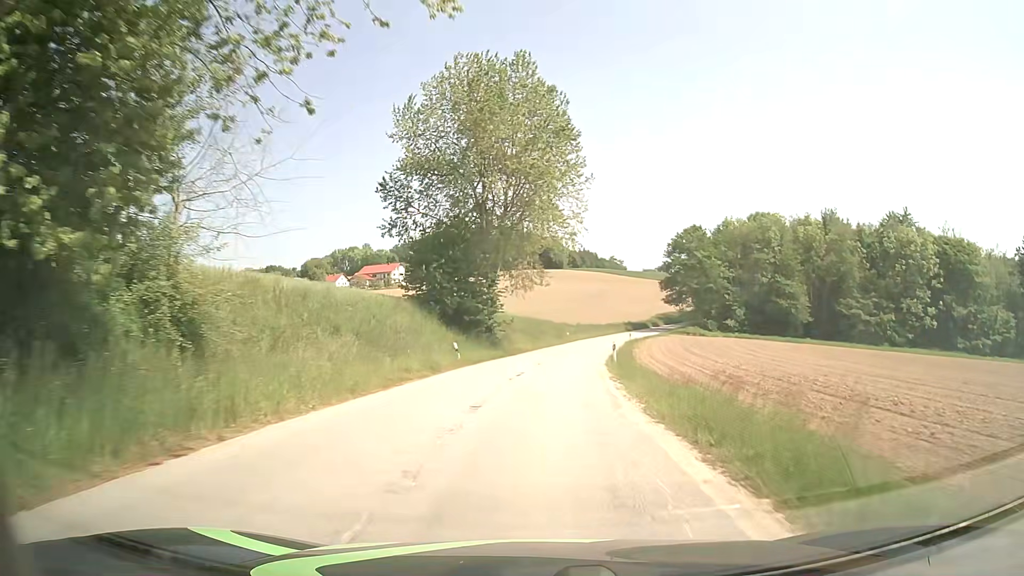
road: unclassified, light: Day
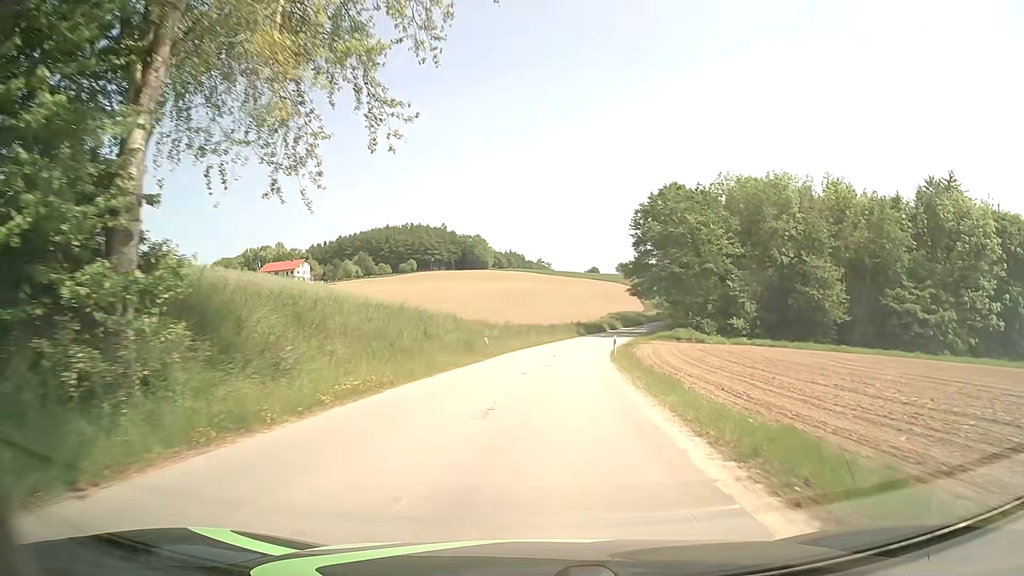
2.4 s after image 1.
(+1.8, +36.5) m; +6°
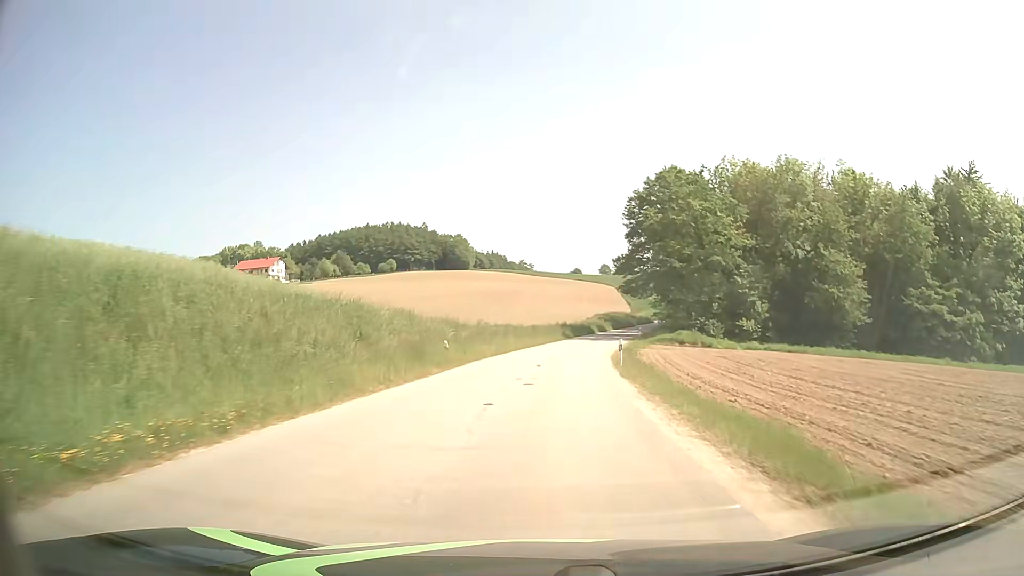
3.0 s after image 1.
(+0.1, +9.2) m; +2°
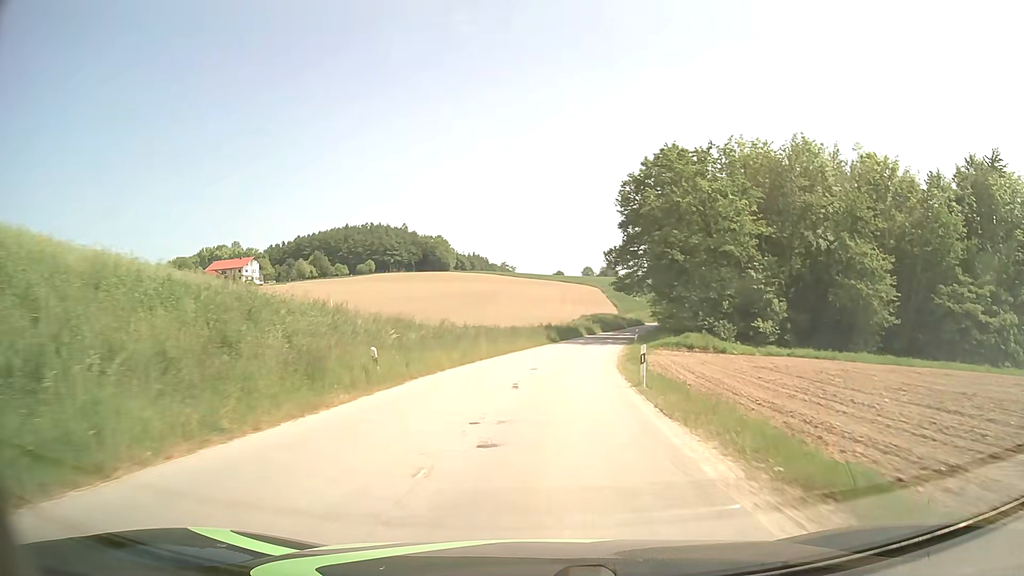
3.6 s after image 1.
(+0.1, +9.2) m; +1°
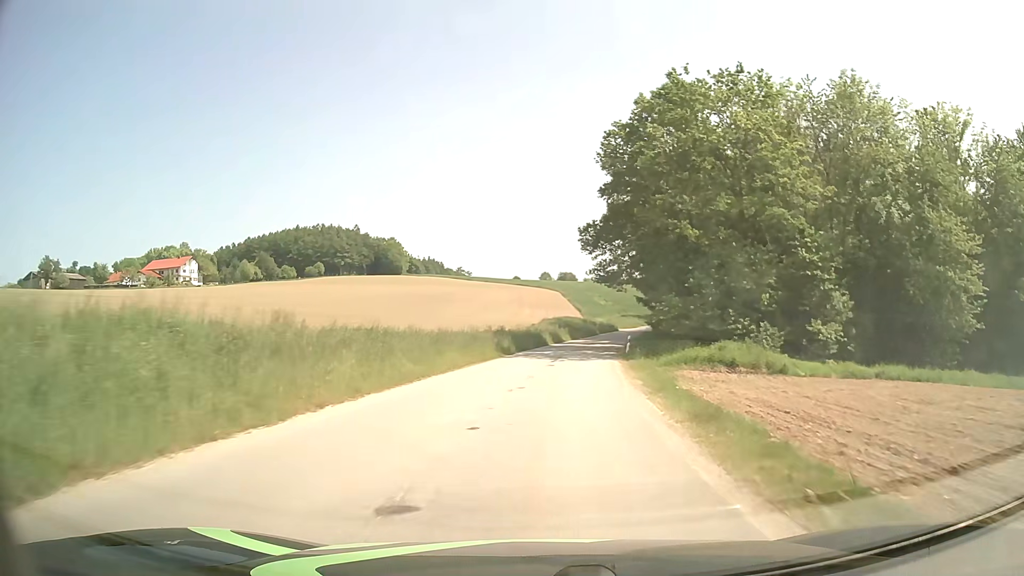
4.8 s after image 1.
(+0.6, +18.4) m; +4°
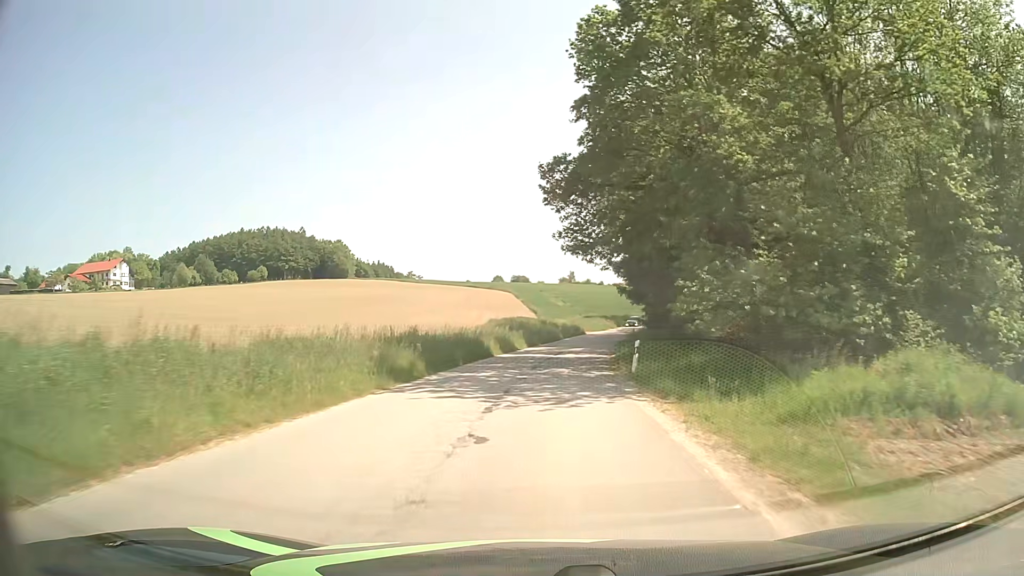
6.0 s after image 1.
(+0.7, +18.3) m; +4°
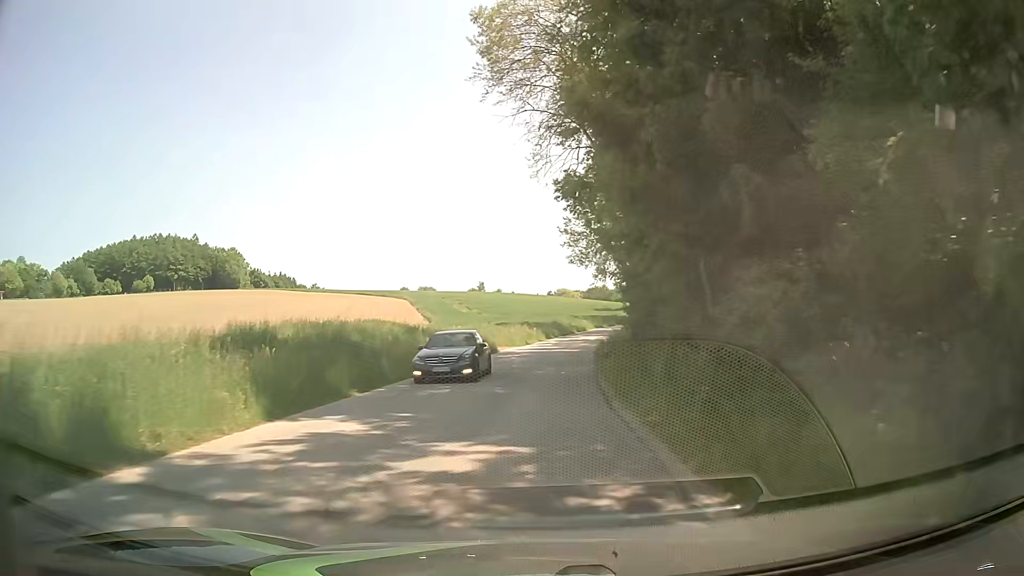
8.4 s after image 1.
(+2.3, +34.1) m; +7°
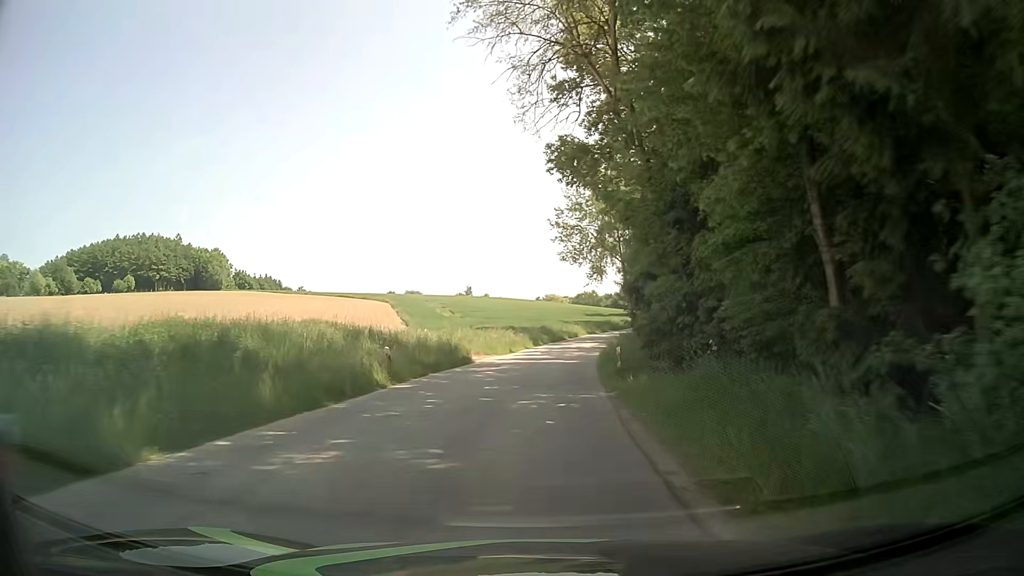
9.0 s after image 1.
(+0.1, +8.3) m; +1°
(0, +10) (+1, +20) (+1, +30) (+2, +40) (+4, +50) (+5, +60) (+7, +69) (+10, +79) (+12, +89) (+16, +98) m
